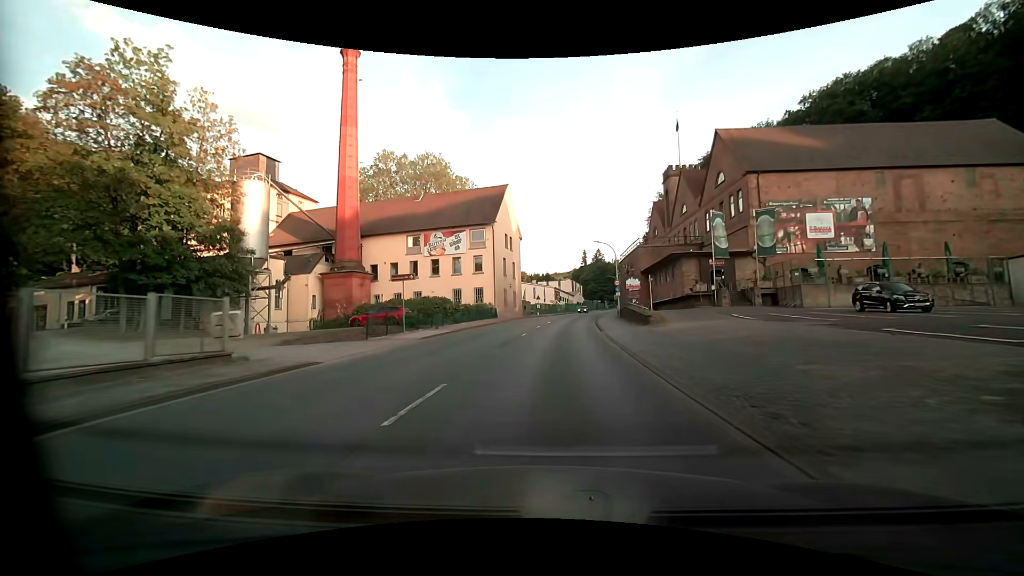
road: primary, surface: asphalt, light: Day
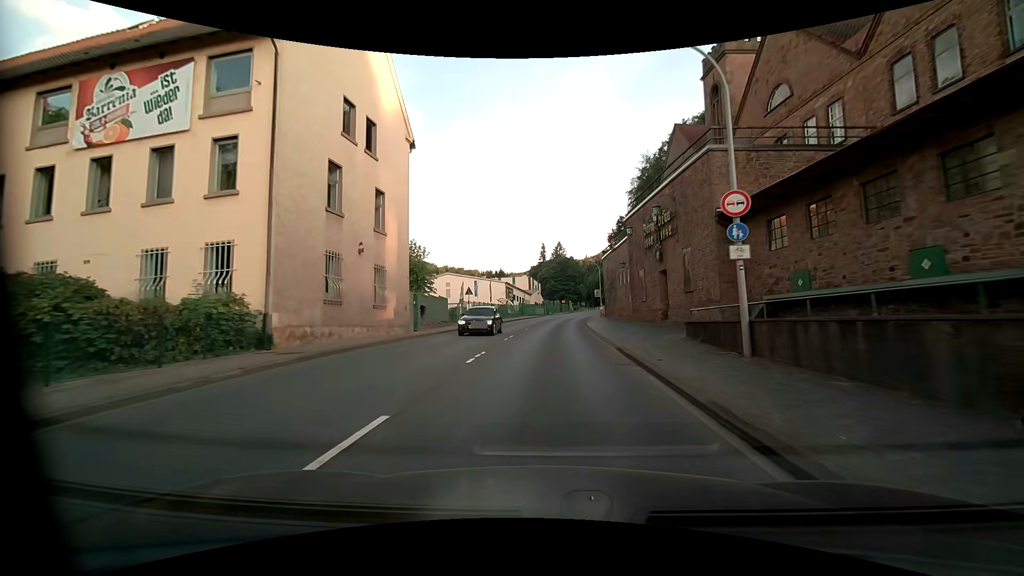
(+1.6, +38.6) m; +5°
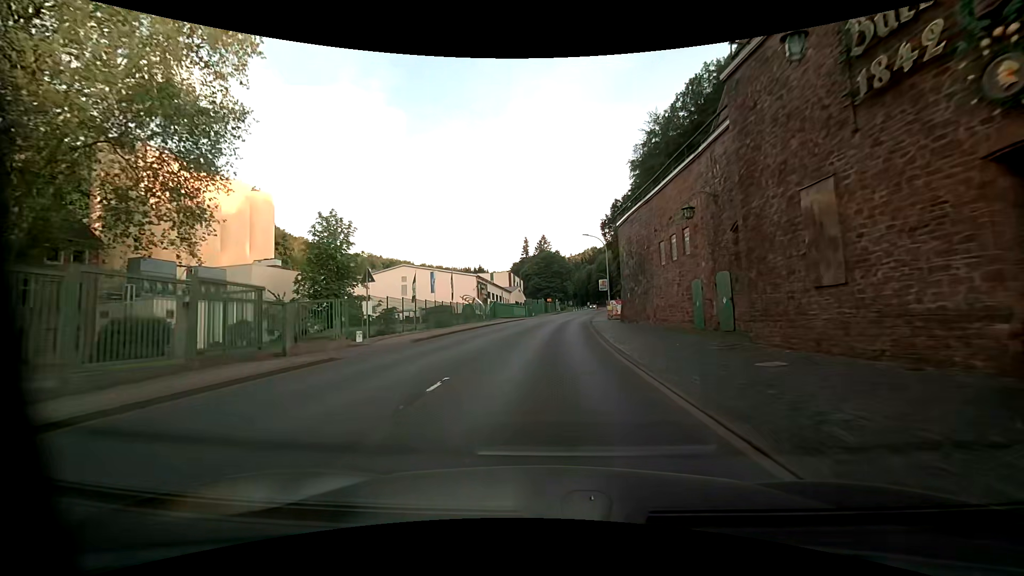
(+0.3, +23.3) m; +1°
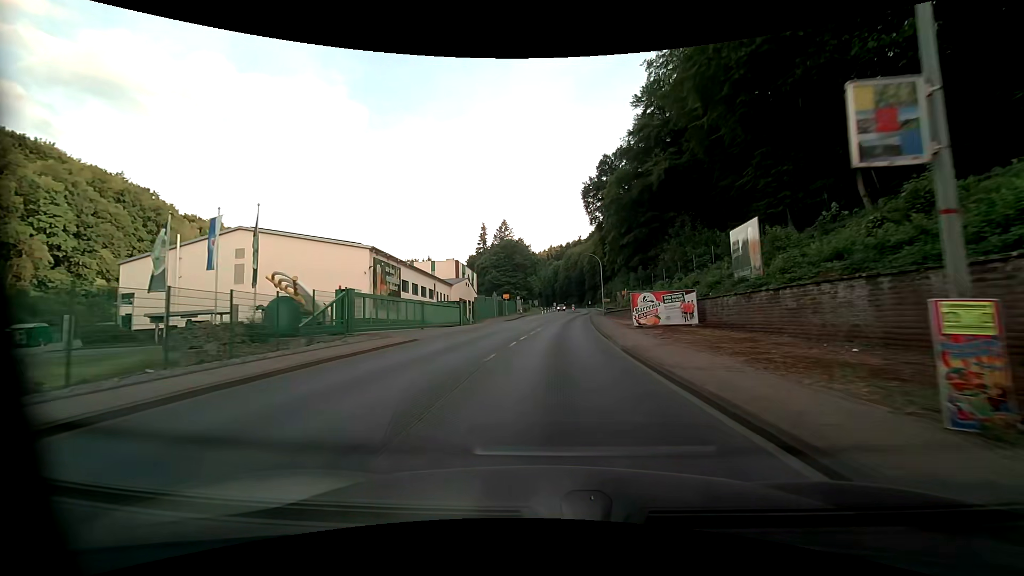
(+1.5, +39.1) m; +5°
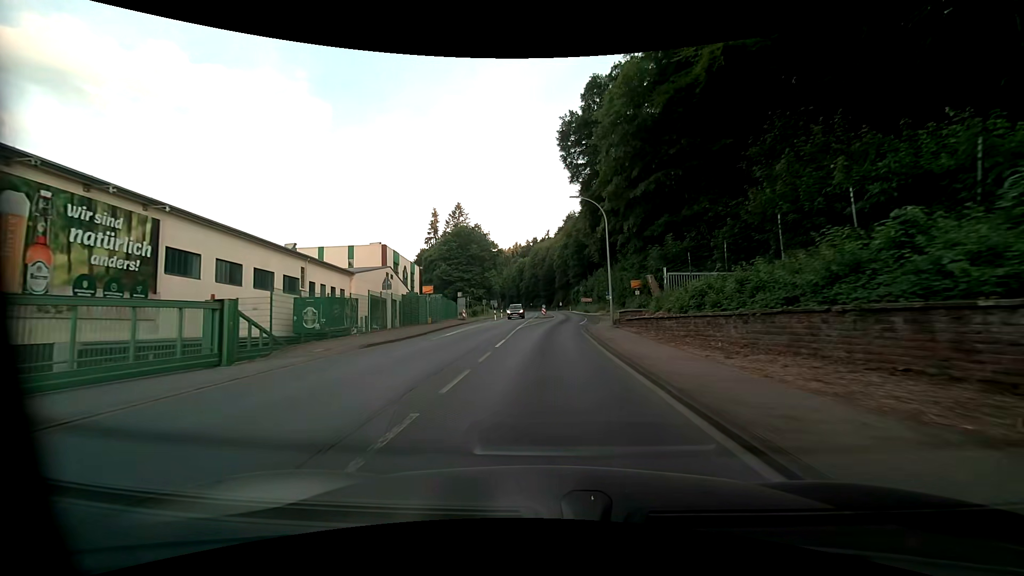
(+0.9, +31.7) m; +3°
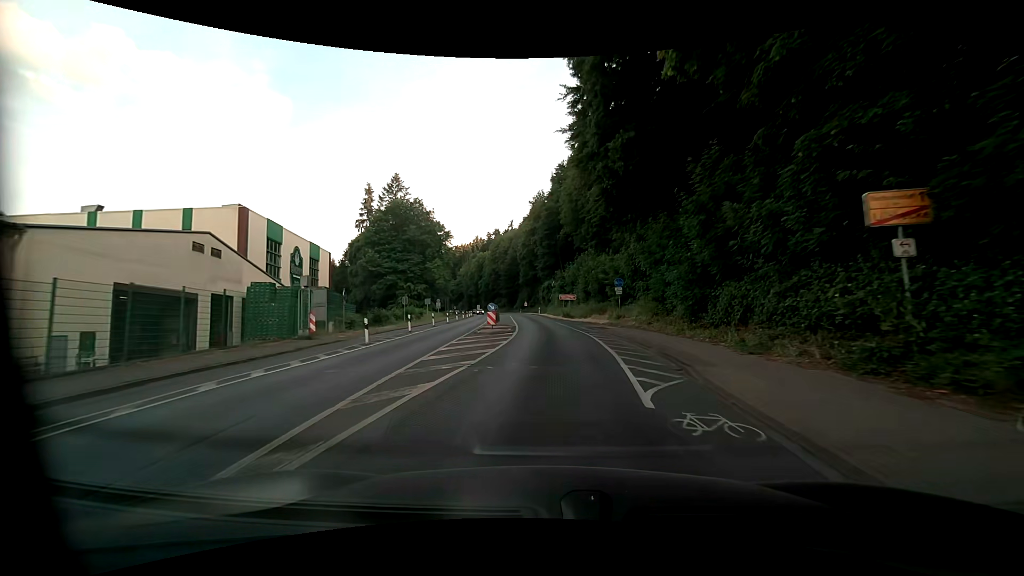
(+0.5, +32.0) m; +4°
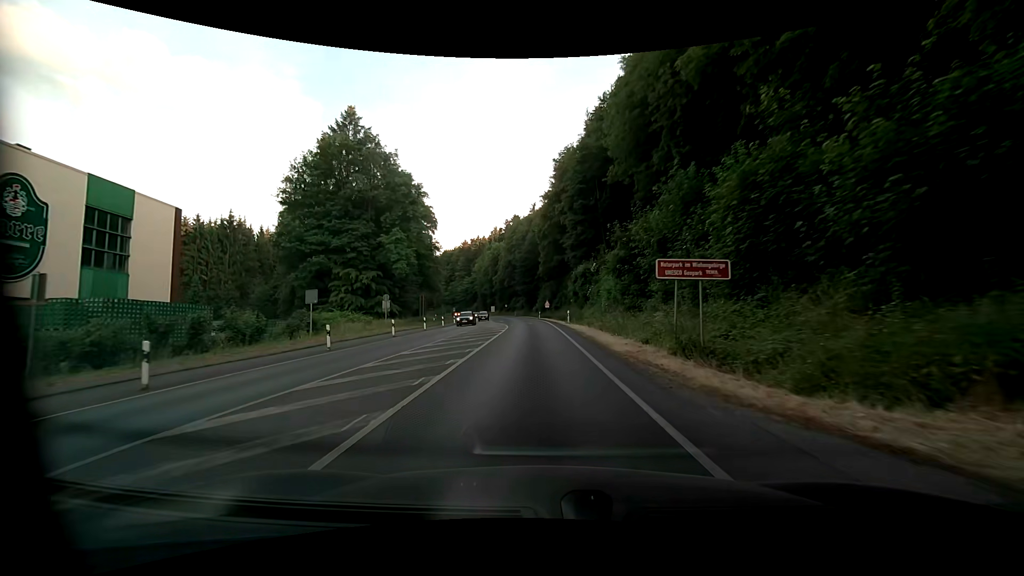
(-0.6, +41.1) m; -4°
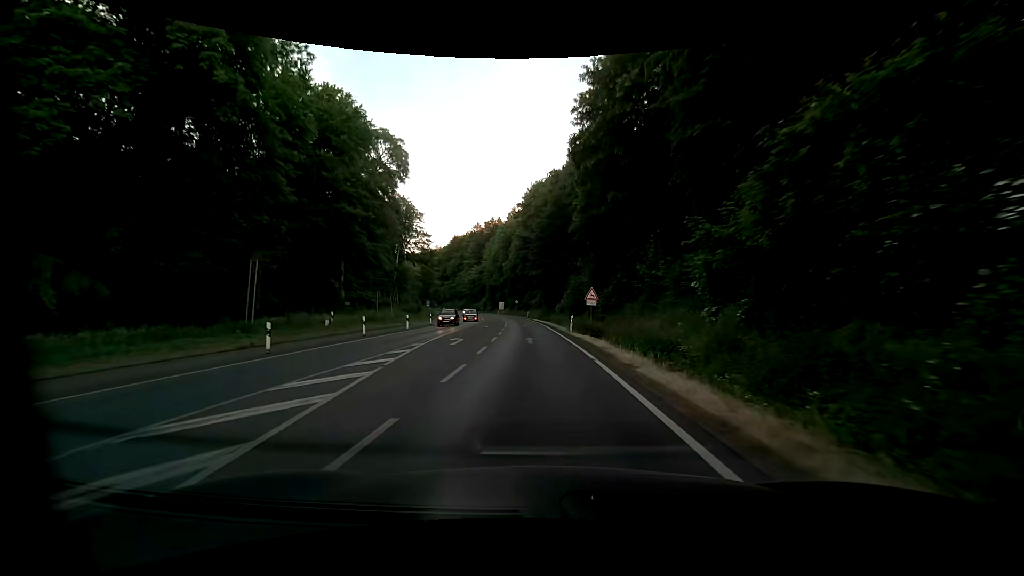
(-1.0, +45.2) m; -2°
(0, +10) (0, +20) (-1, +30) (-1, +40) (-2, +50) (-3, +60) (-4, +70) (-5, +80) (-6, +90) (-8, +100) m
